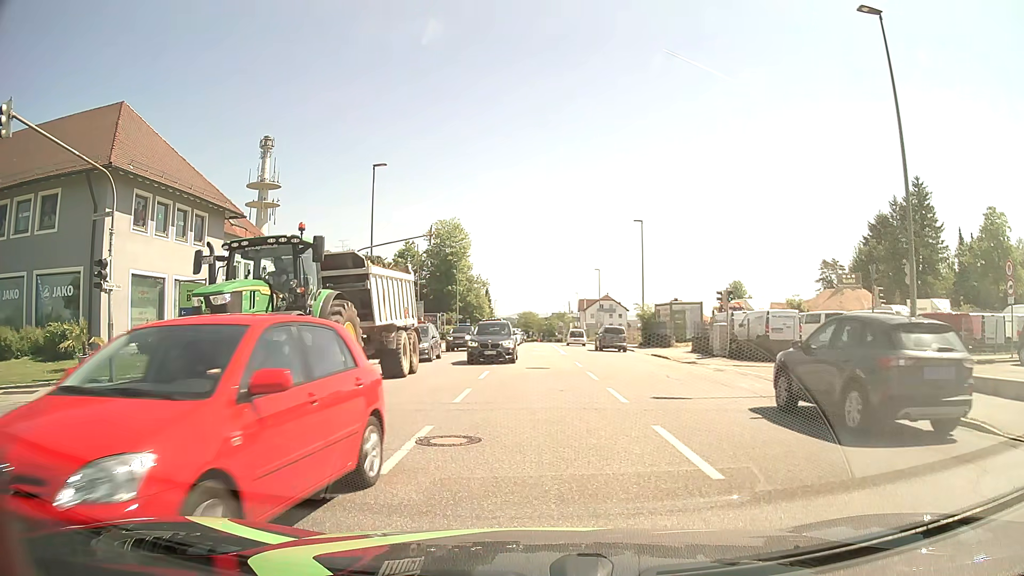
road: tertiary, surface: asphalt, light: Day
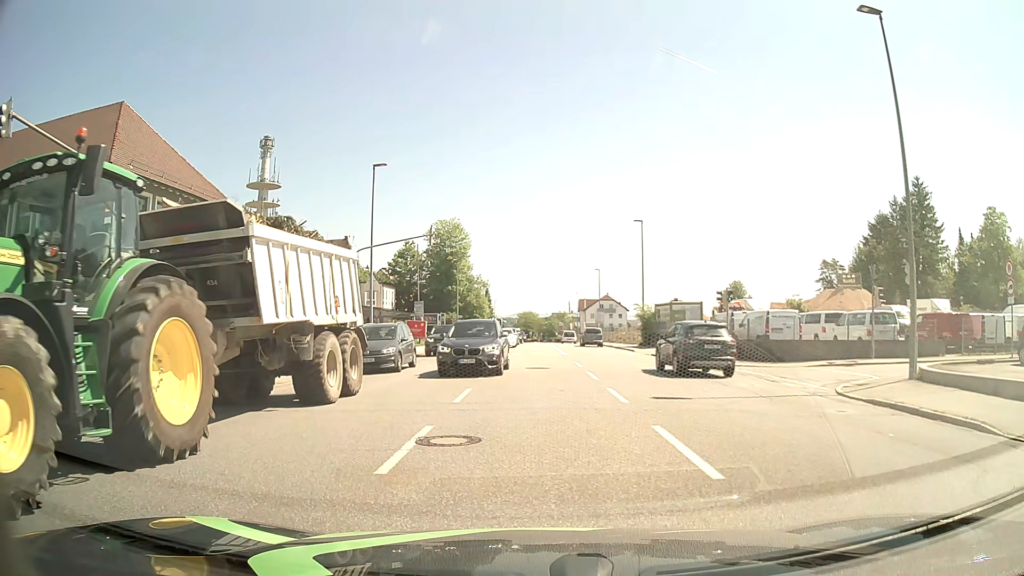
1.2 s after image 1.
(0.0, 0.0) m; 0°
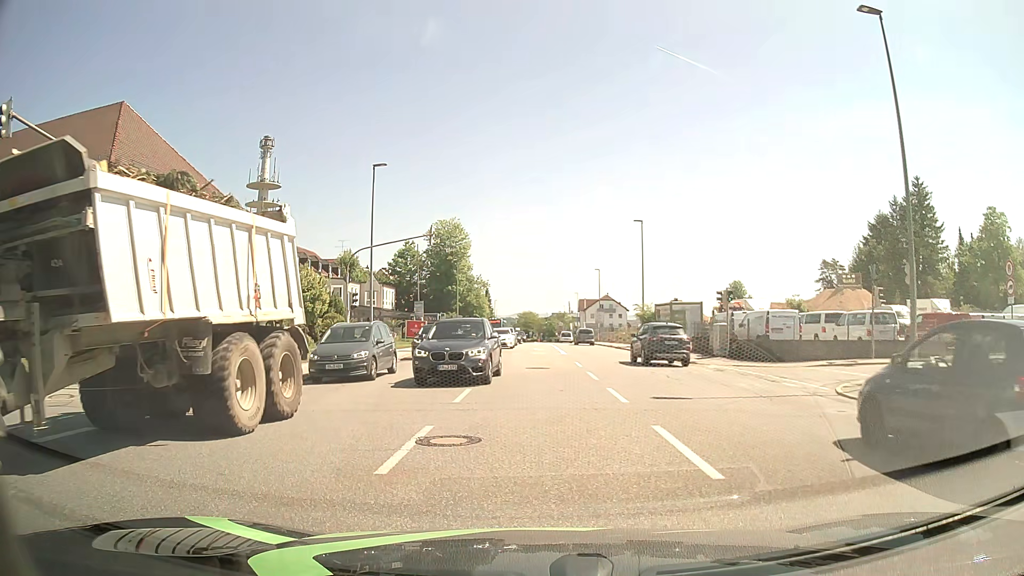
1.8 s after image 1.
(0.0, 0.0) m; 0°
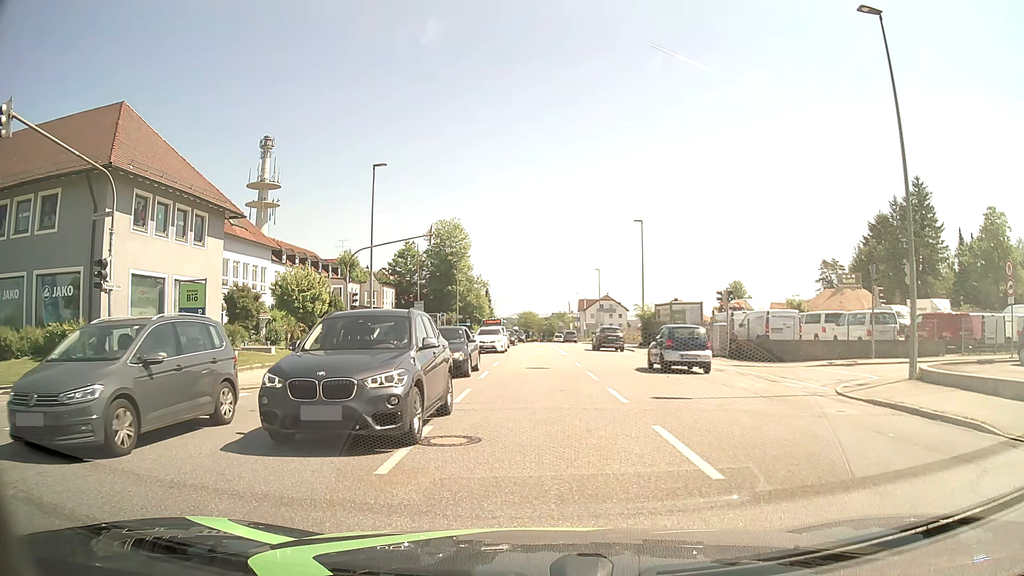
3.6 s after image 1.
(0.0, 0.0) m; 0°
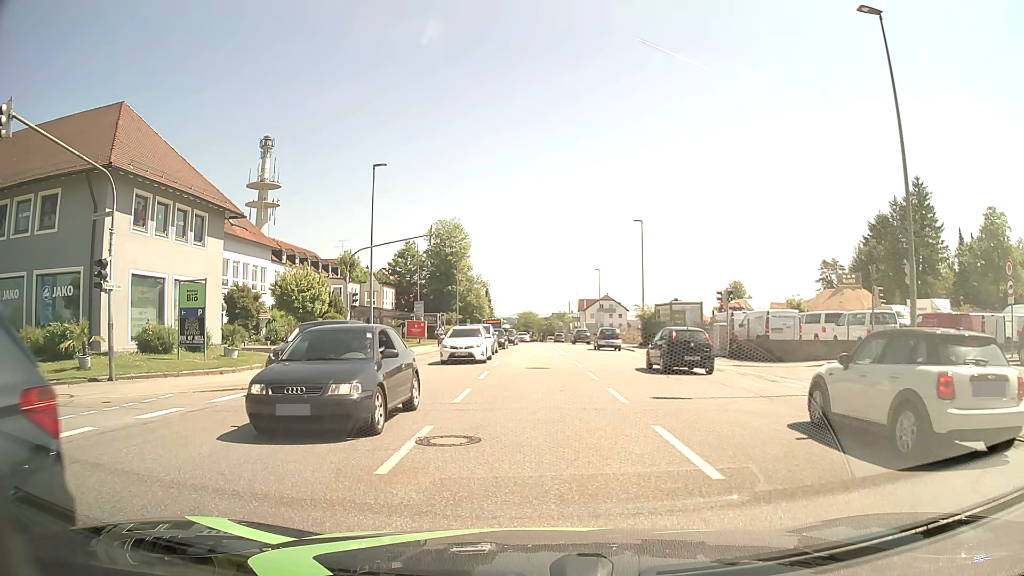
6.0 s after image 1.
(0.0, 0.0) m; 0°
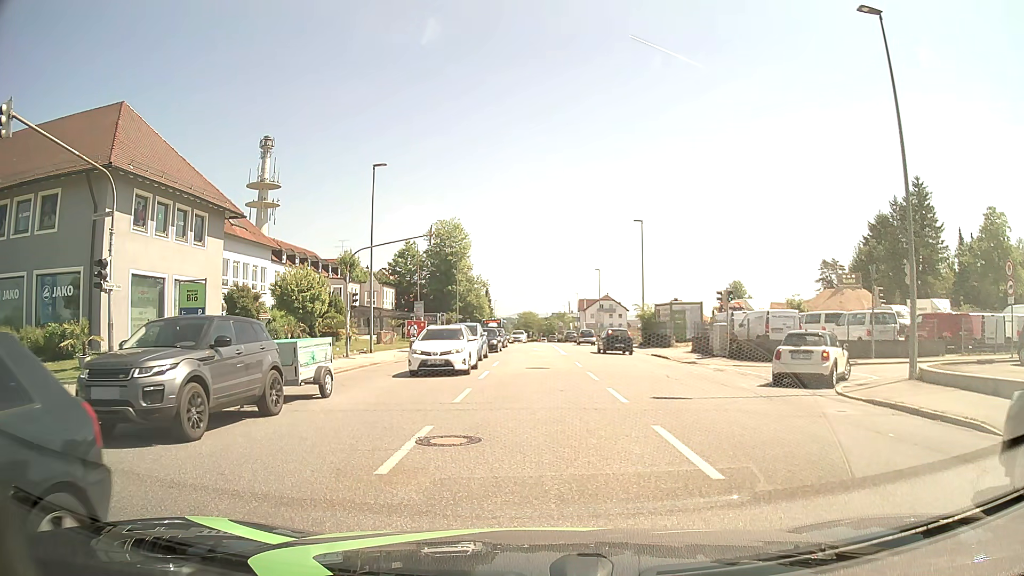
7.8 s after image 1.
(0.0, 0.0) m; 0°
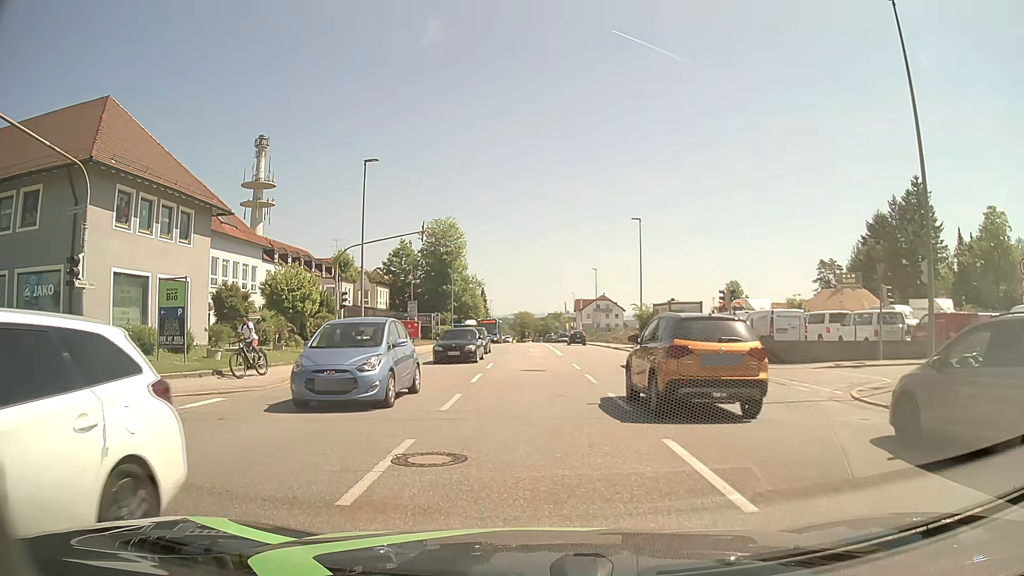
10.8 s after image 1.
(0.0, +1.1) m; 0°
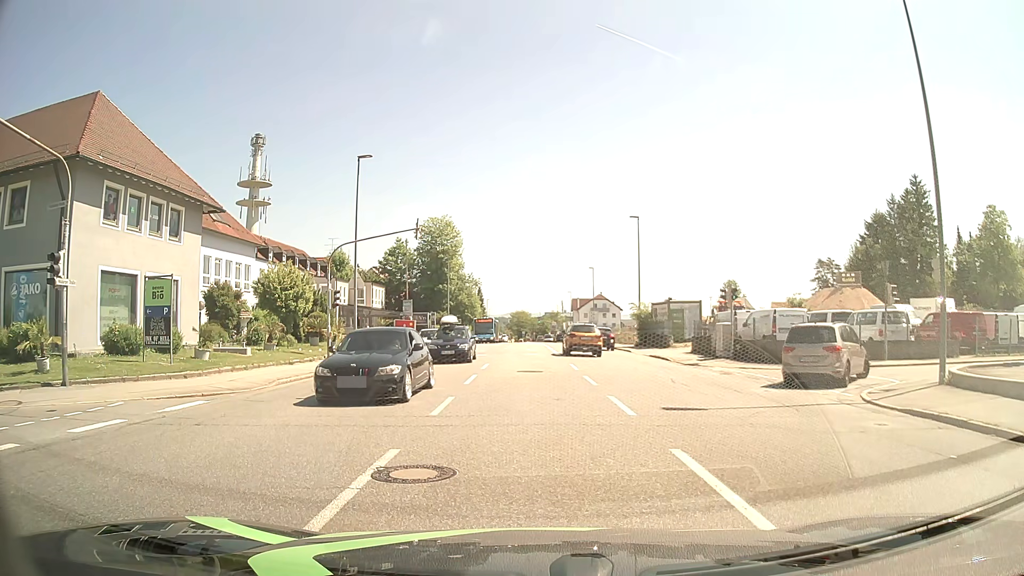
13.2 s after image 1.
(0.0, +0.8) m; 0°
